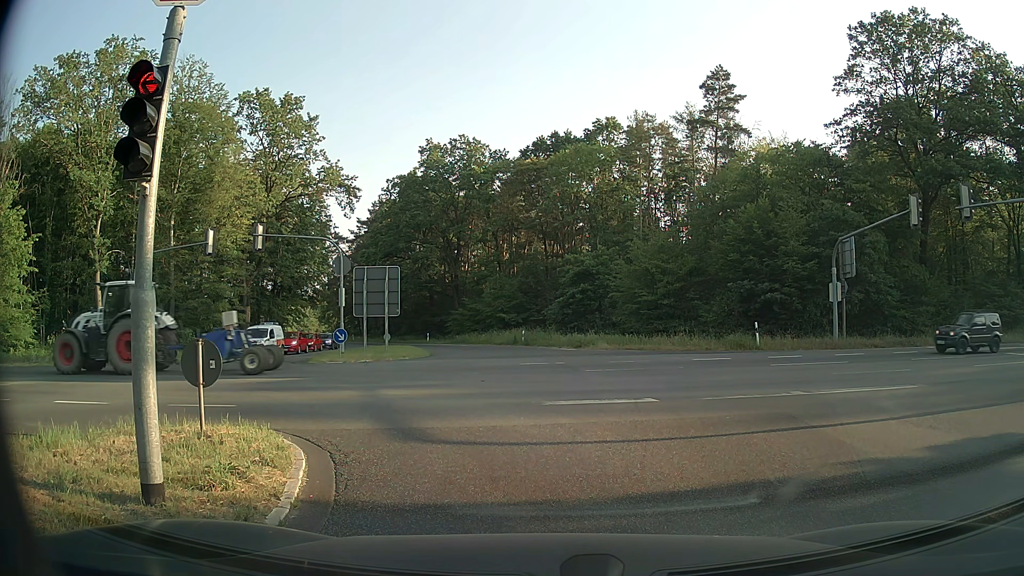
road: secondary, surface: asphalt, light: Day
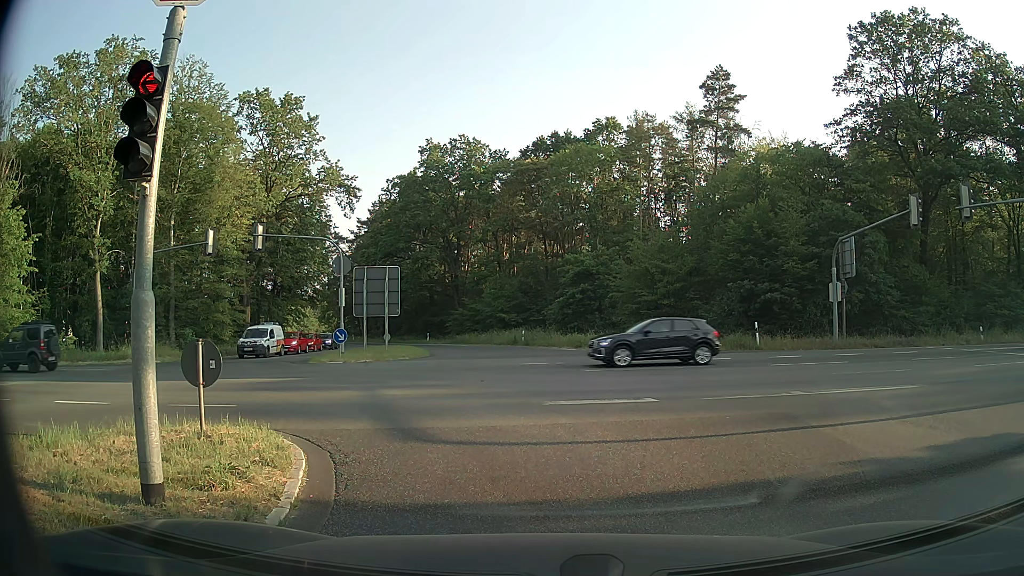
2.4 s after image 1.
(0.0, 0.0) m; 0°
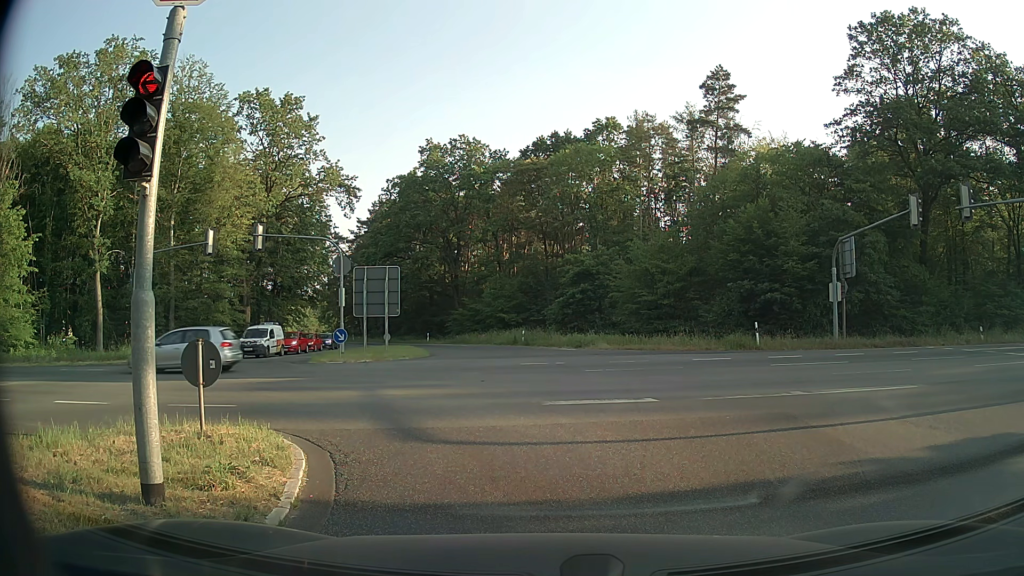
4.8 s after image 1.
(0.0, 0.0) m; 0°
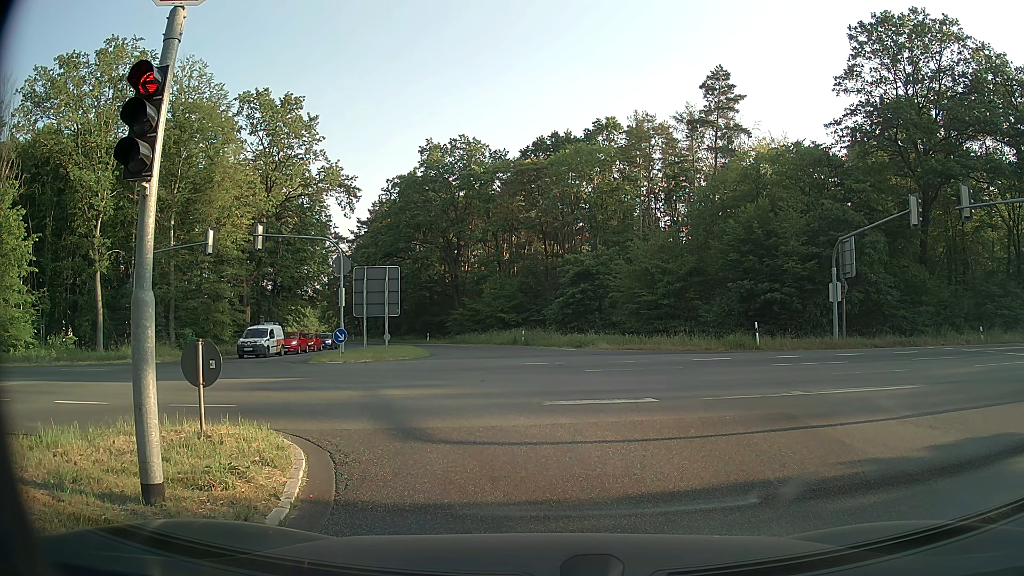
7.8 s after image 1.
(0.0, 0.0) m; 0°
